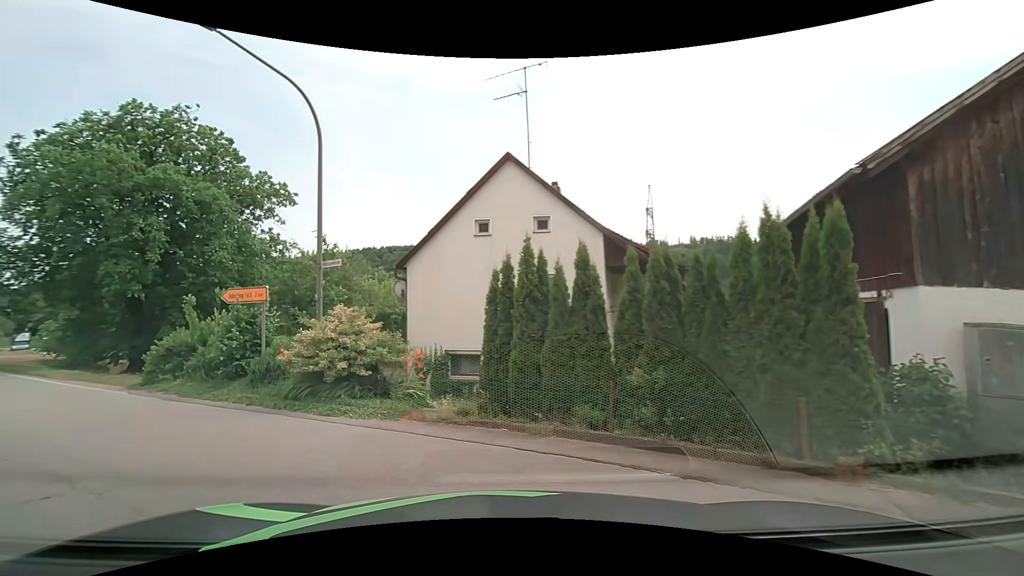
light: Day
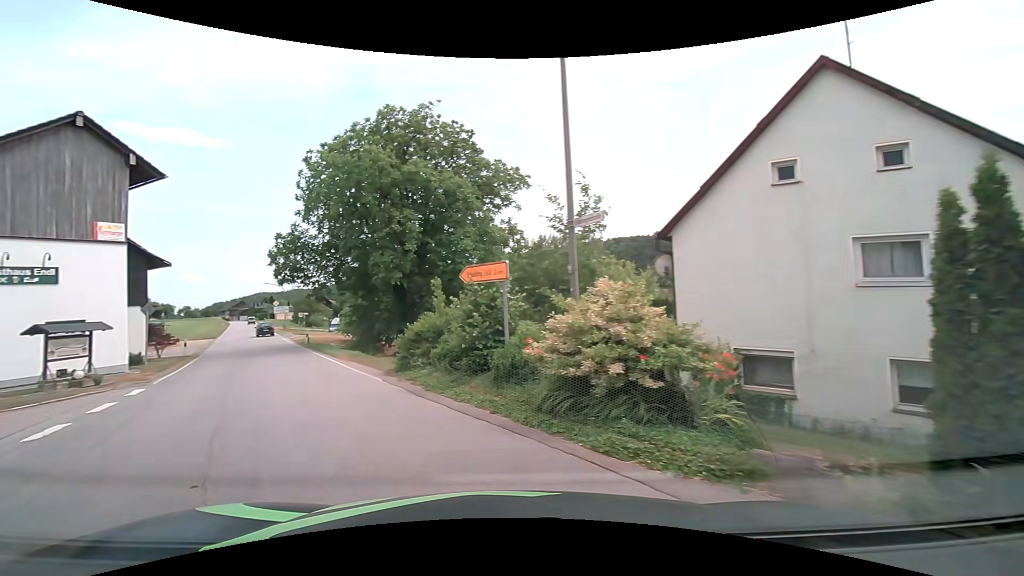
(-0.8, +4.0) m; -25°
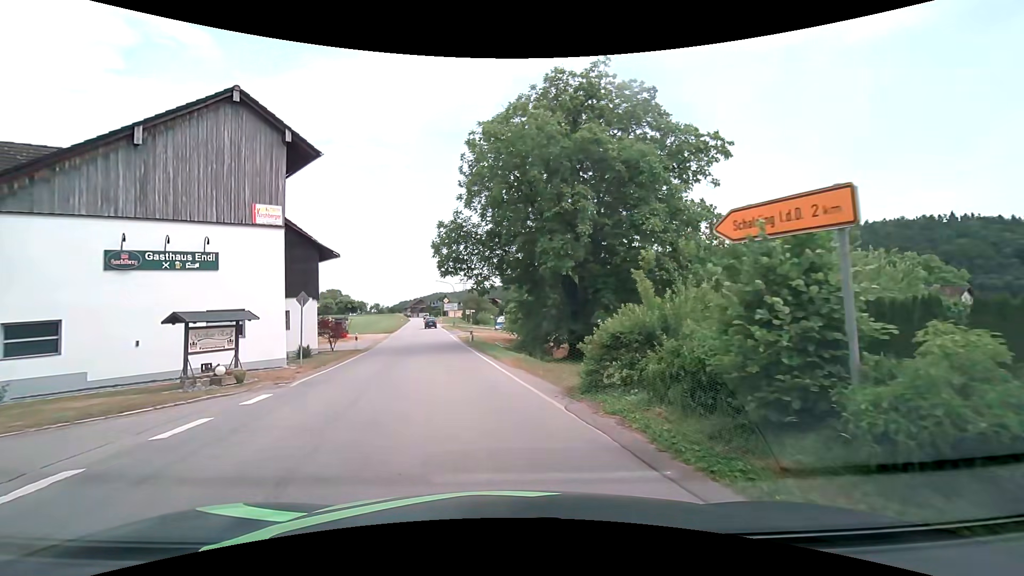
(-1.1, +5.4) m; -19°
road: secondary
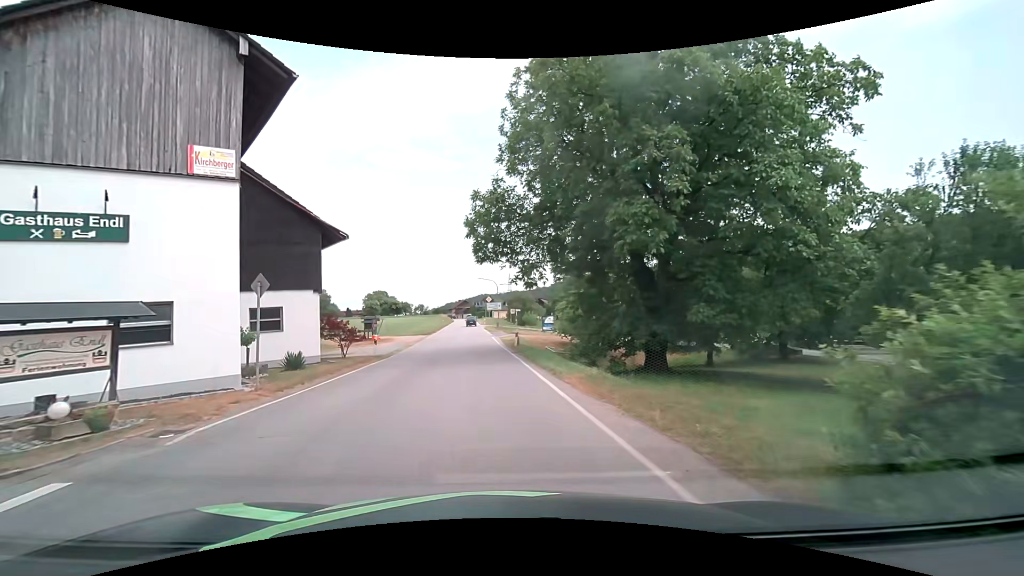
(-0.4, +6.9) m; -5°
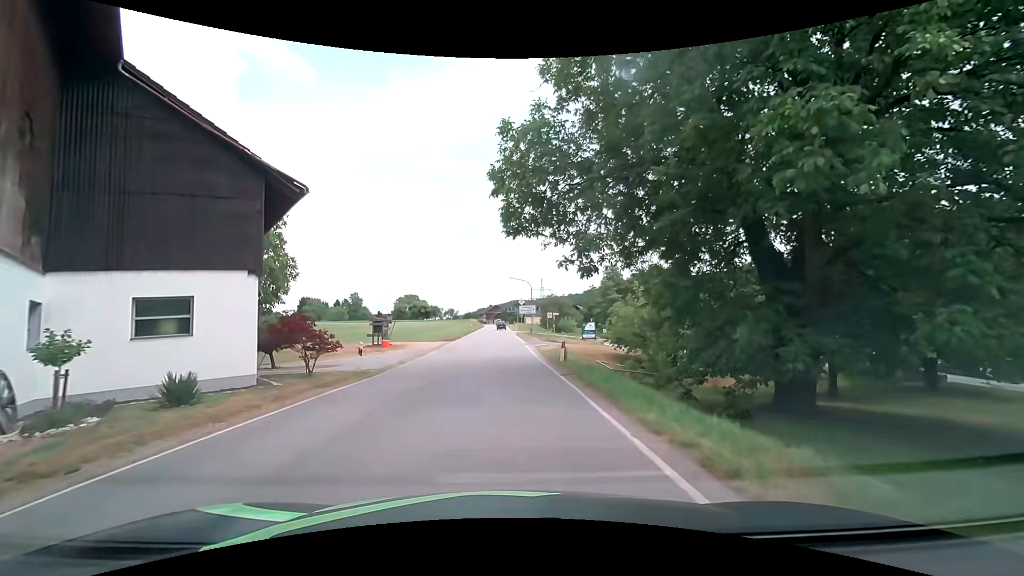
(-0.3, +8.3) m; -3°
